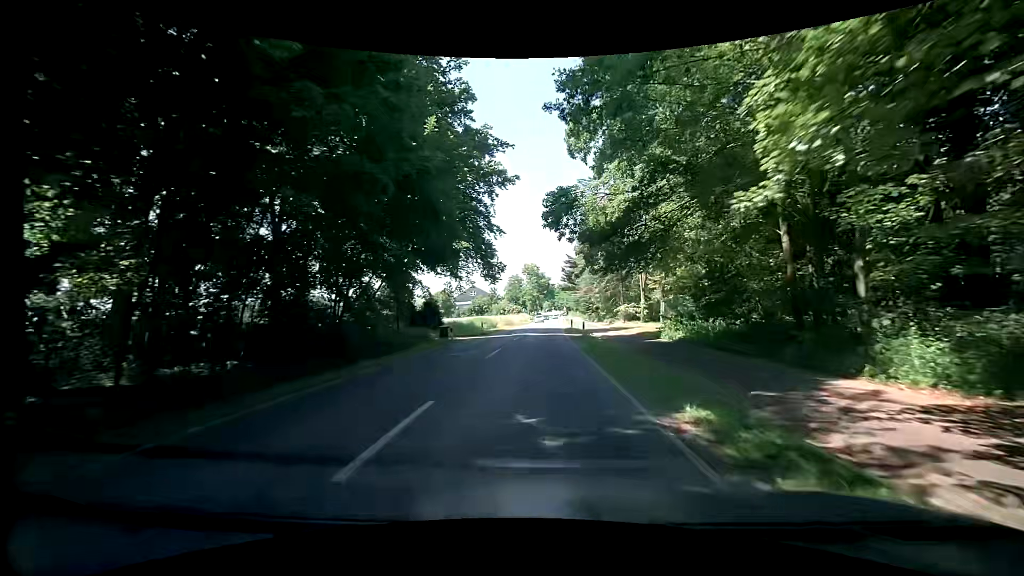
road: secondary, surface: asphalt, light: Day
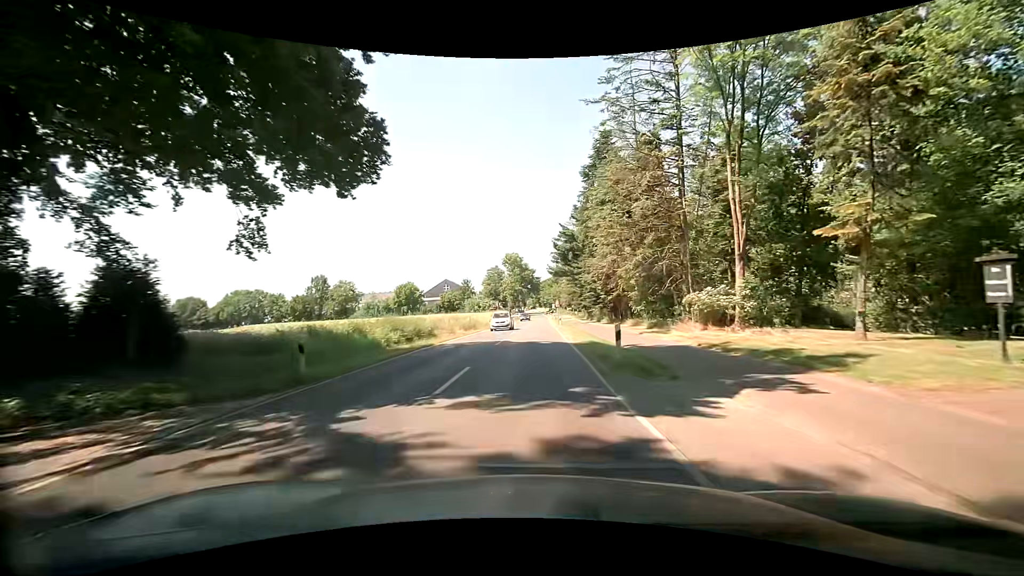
(+0.5, +31.8) m; +1°
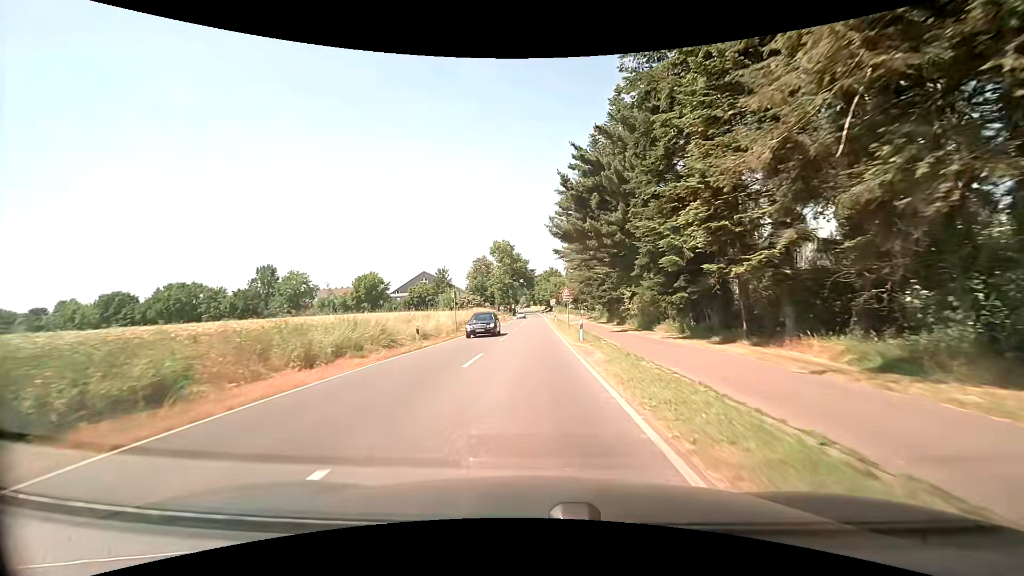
(+0.8, +32.5) m; +1°
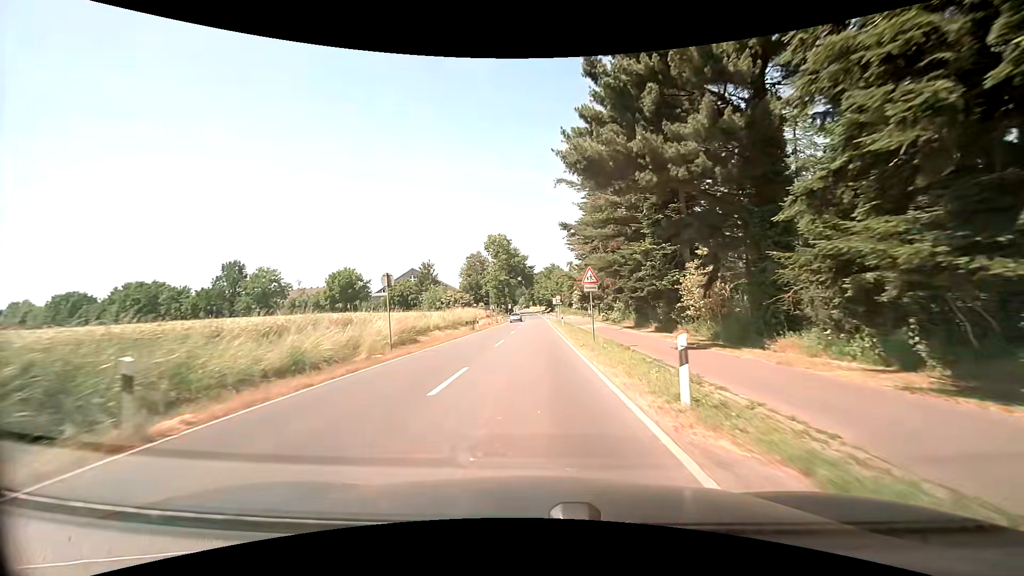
(0.0, +16.4) m; +1°
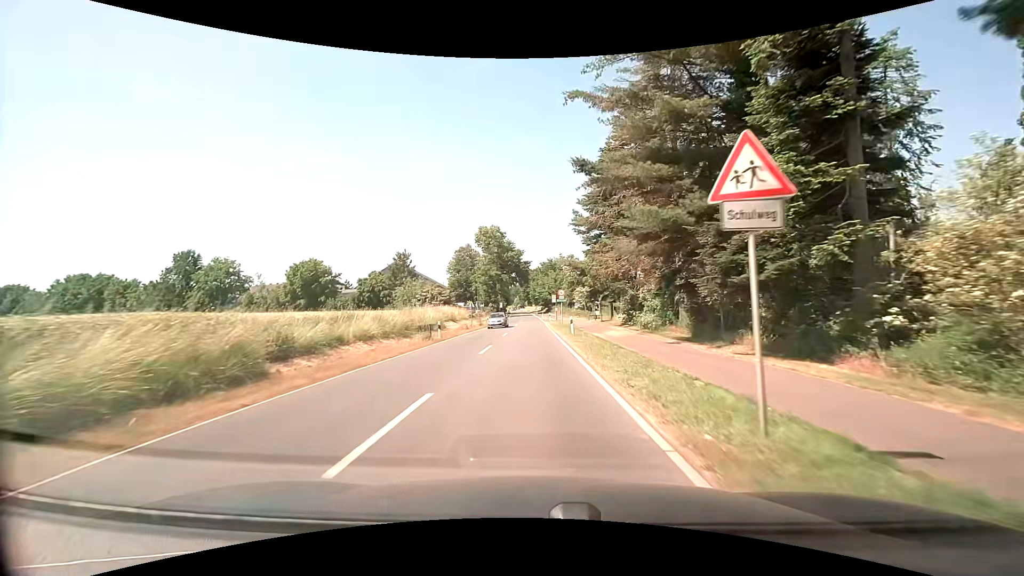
(-0.2, +16.2) m; 0°
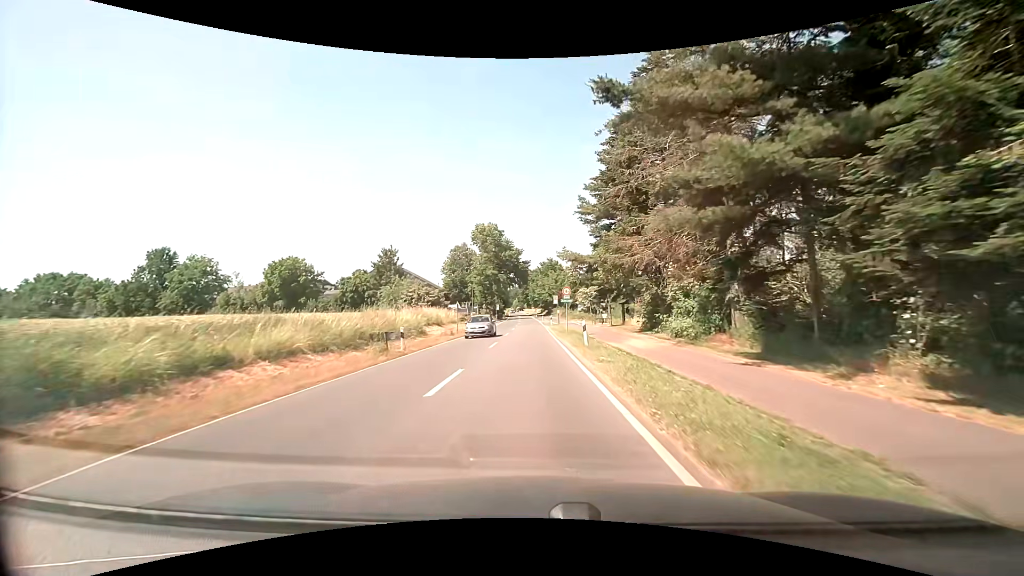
(-0.1, +7.9) m; 0°
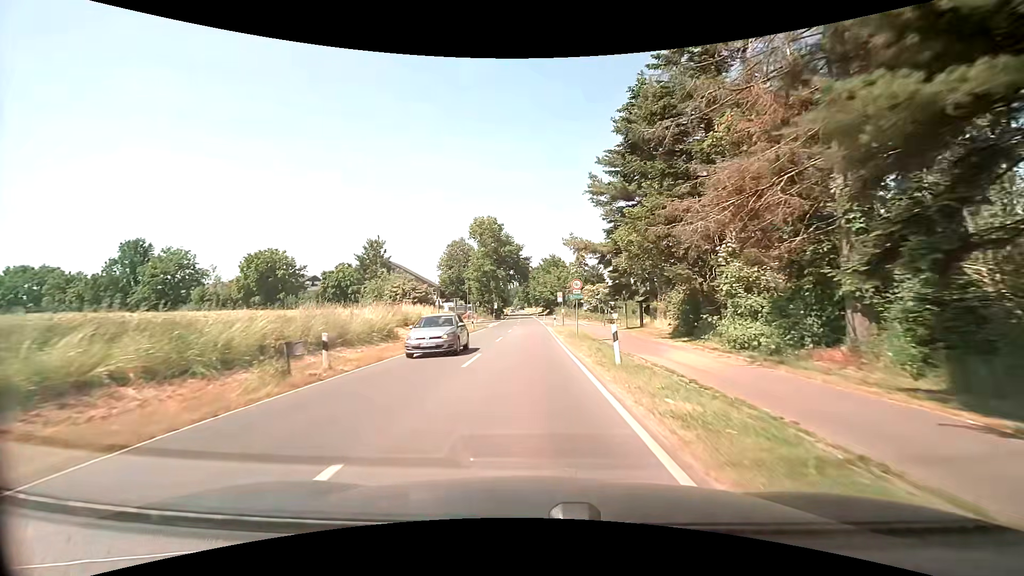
(0.0, +7.8) m; 0°
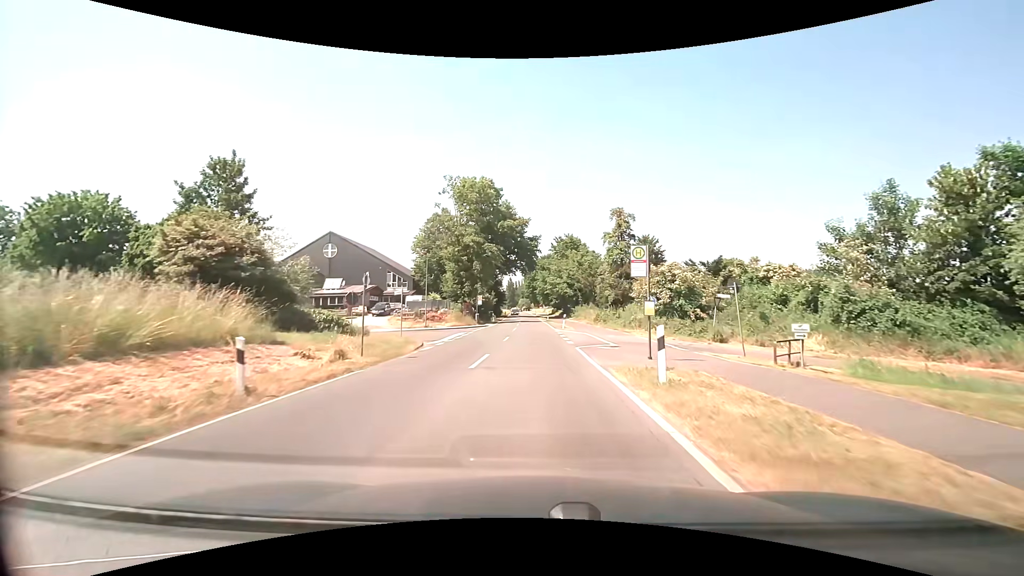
(-0.2, +37.3) m; 0°
(0, +10) (0, +20) (0, +30) (0, +40) (0, +50) (0, +60) (0, +70) (0, +80) (-1, +90) (-1, +100) m
